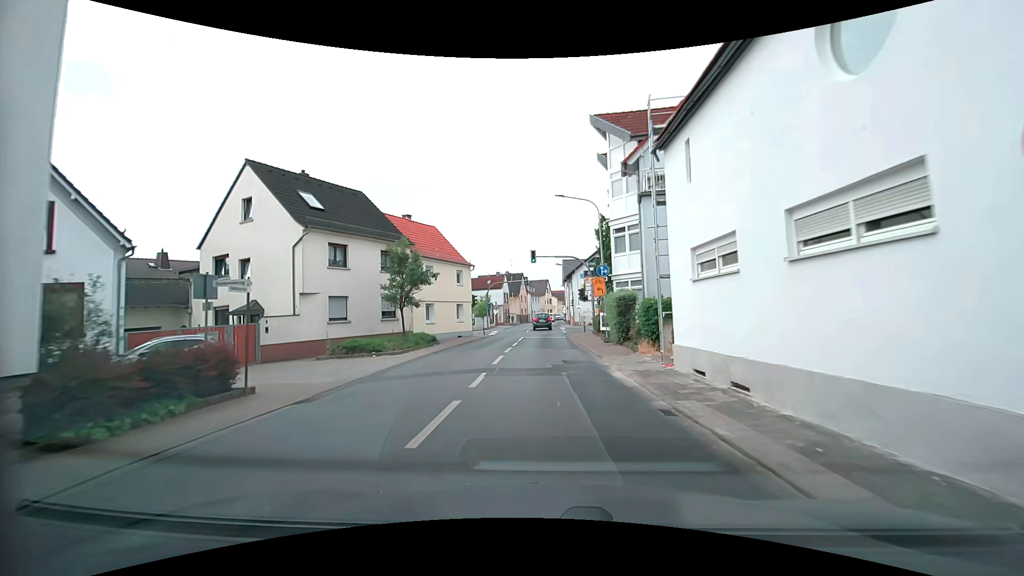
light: Day
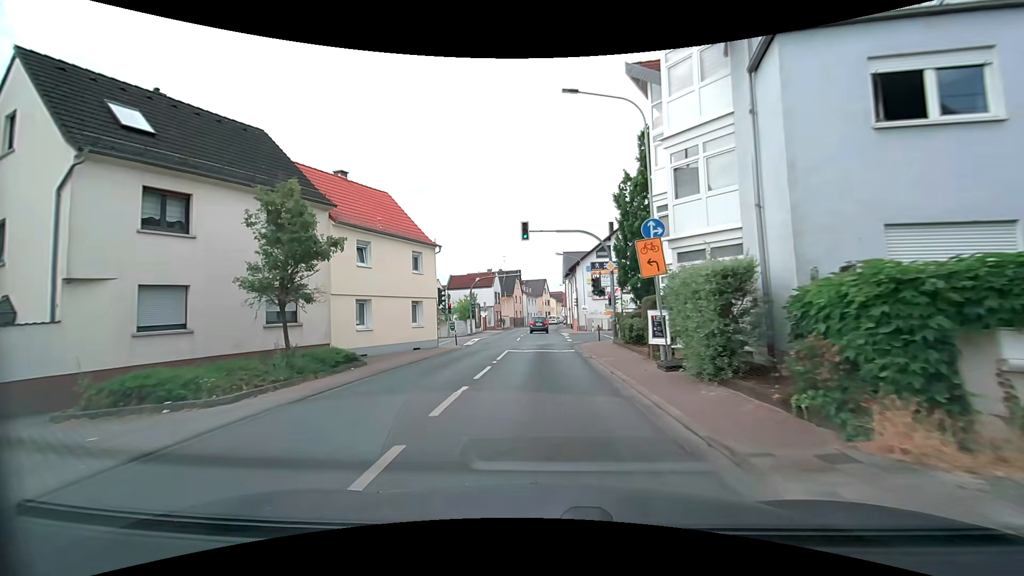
(+0.1, +12.2) m; +1°
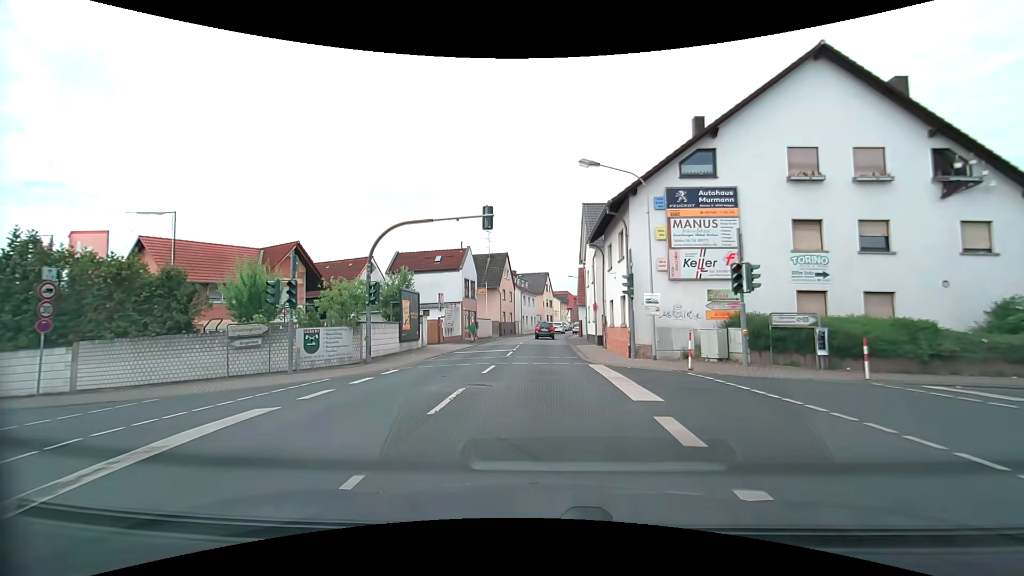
(-0.2, +29.7) m; 0°
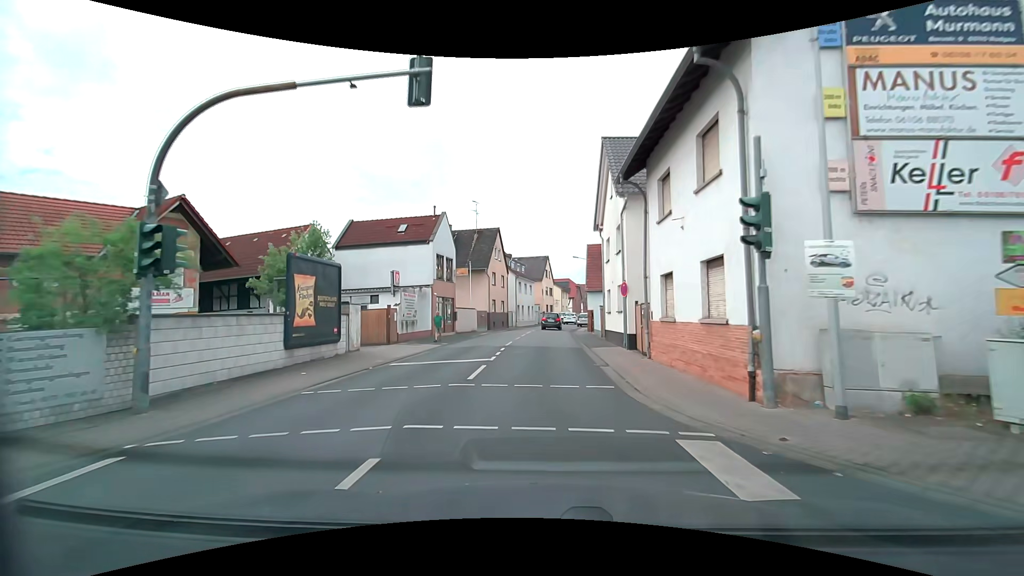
(0.0, +11.7) m; 0°
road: tertiary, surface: asphalt
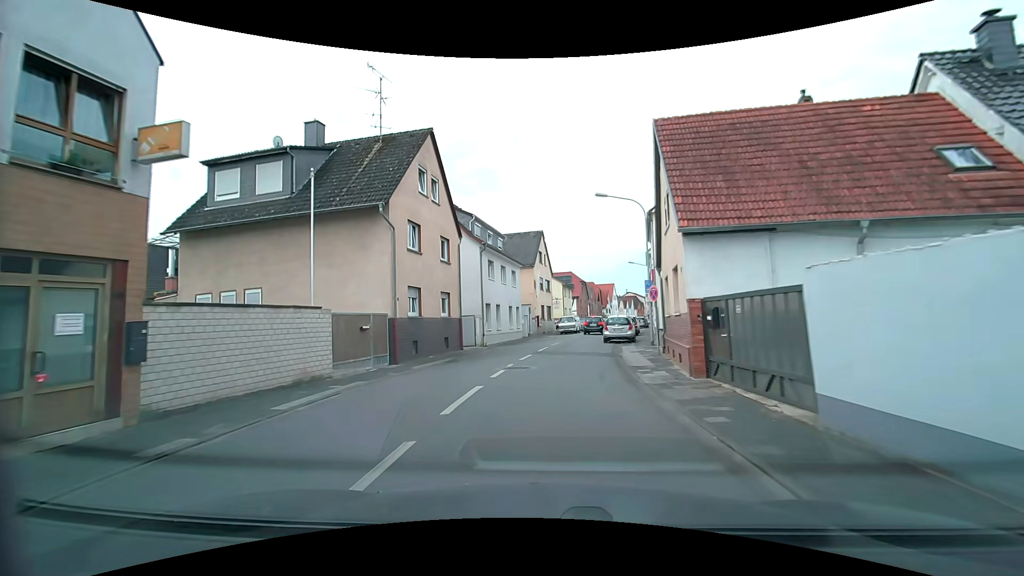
(0.0, +29.3) m; 0°
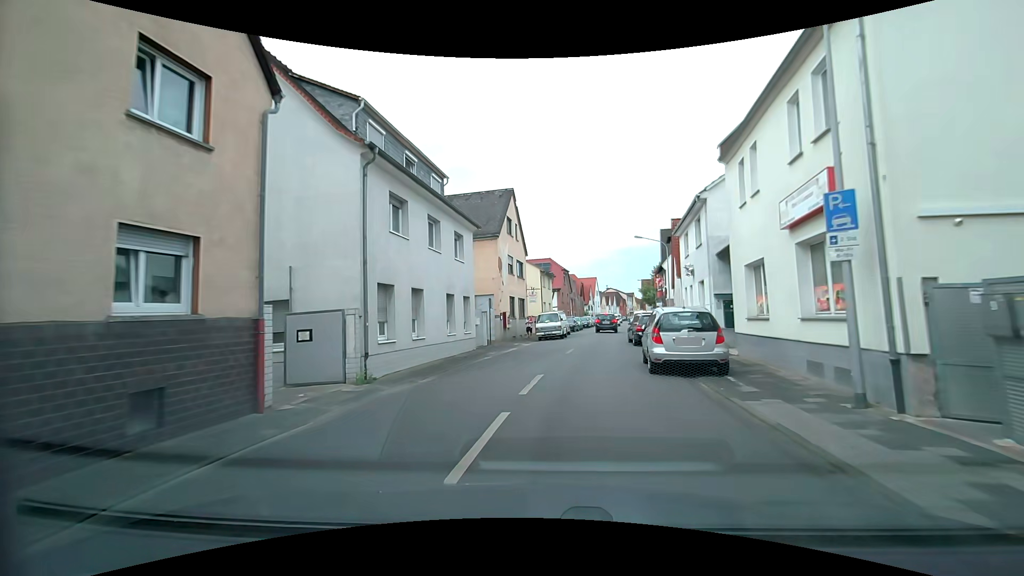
(+0.5, +17.4) m; +3°
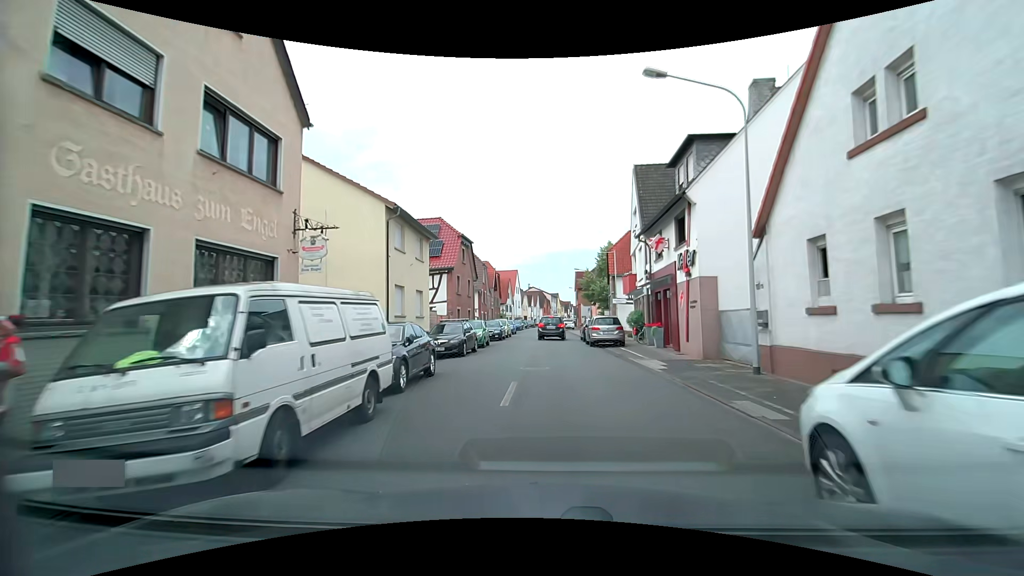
(+2.9, +28.5) m; +9°
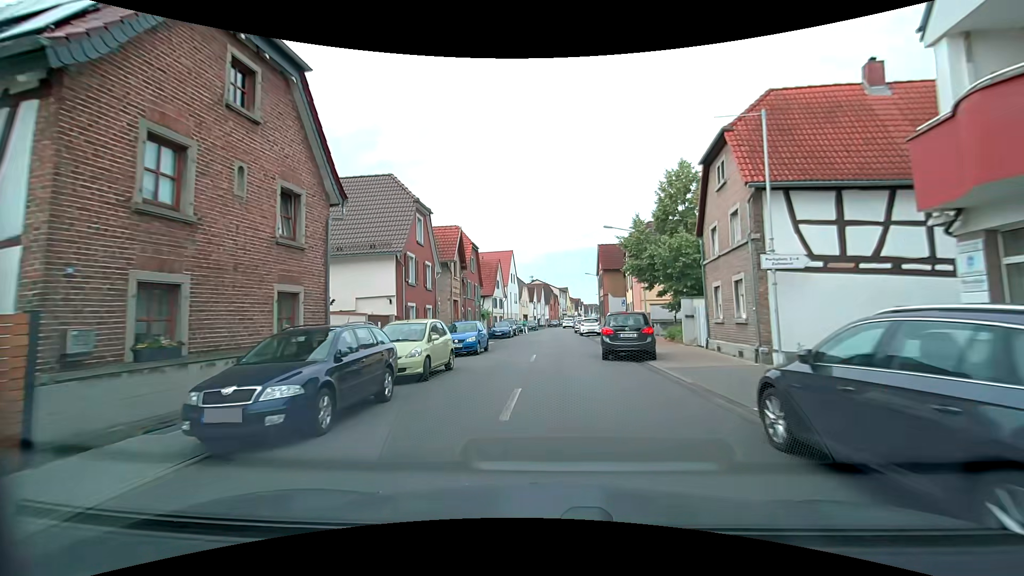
(+0.3, +28.7) m; -1°
(0, +10) (0, +20) (+1, +30) (+1, +40) (+2, +50) (+3, +60) (+4, +70) (+5, +80) (+6, +90) (+8, +100) m
